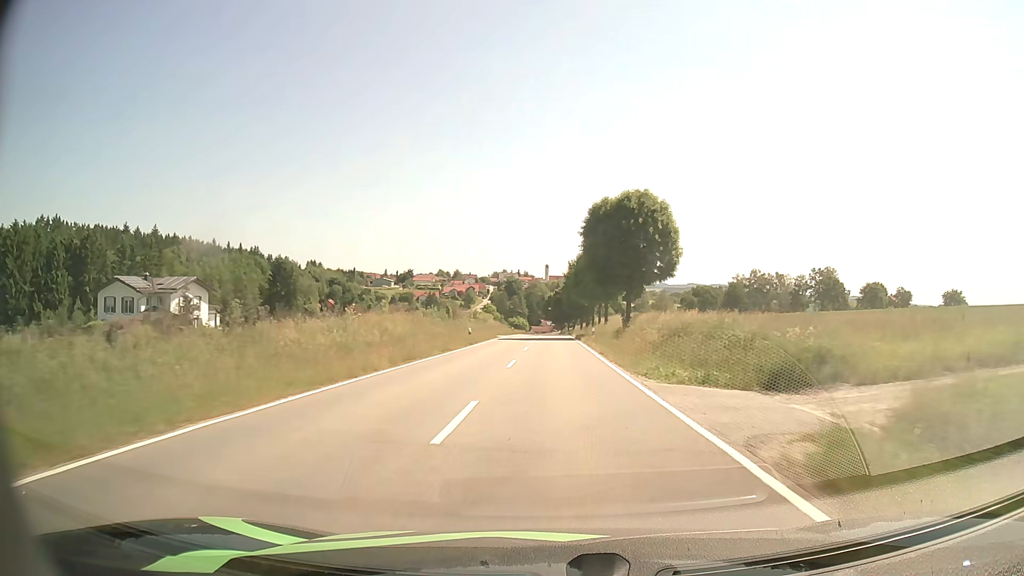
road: tertiary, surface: asphalt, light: Day
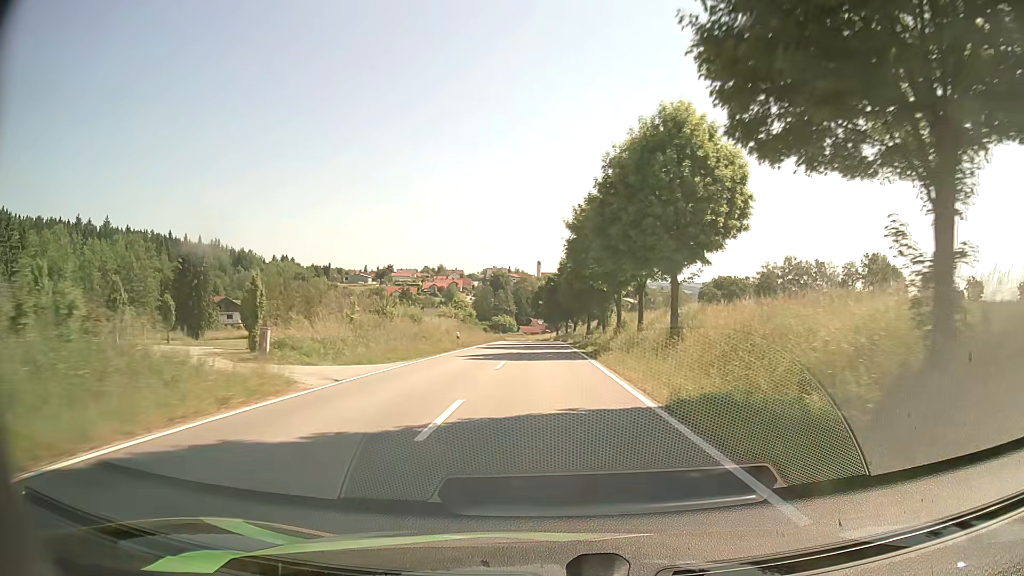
(+0.4, +48.6) m; +1°
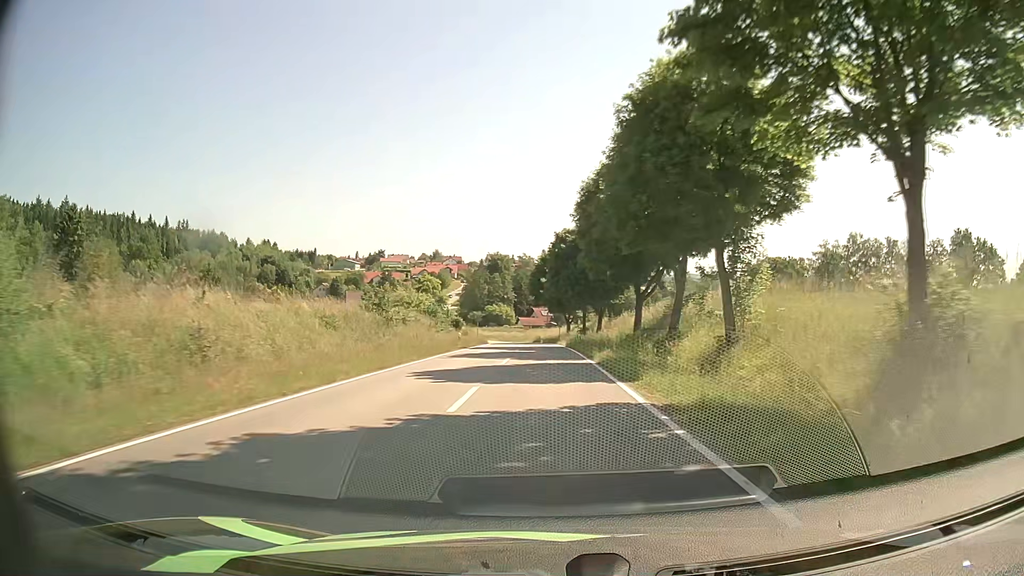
(-0.2, +46.7) m; -1°
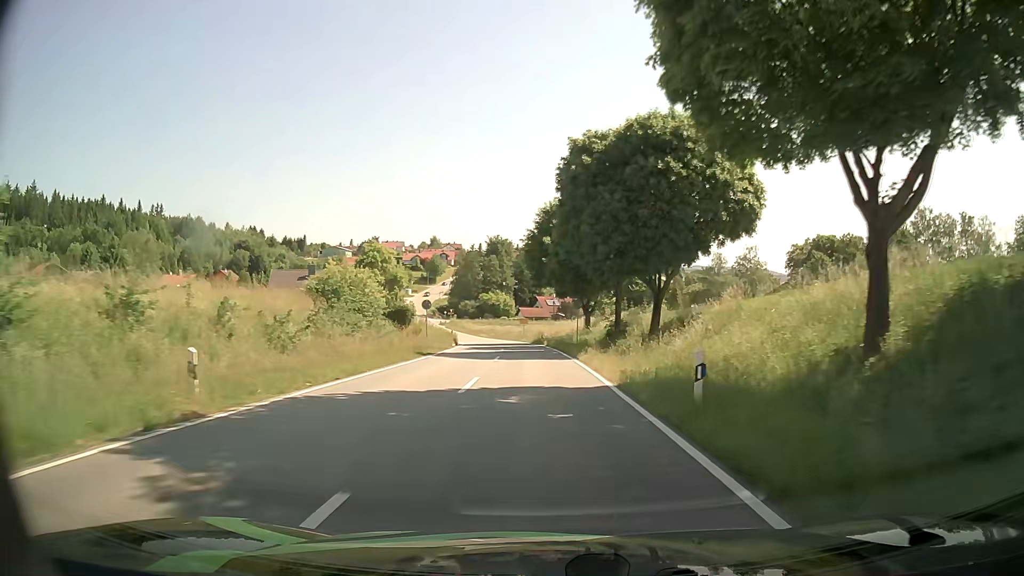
(0.0, +34.2) m; 0°
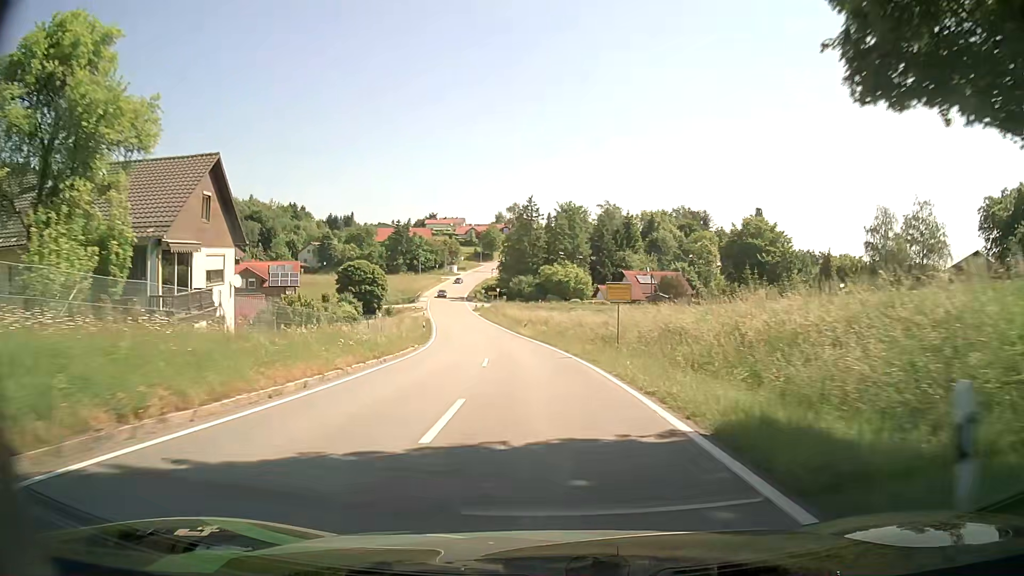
(-2.2, +55.2) m; -6°
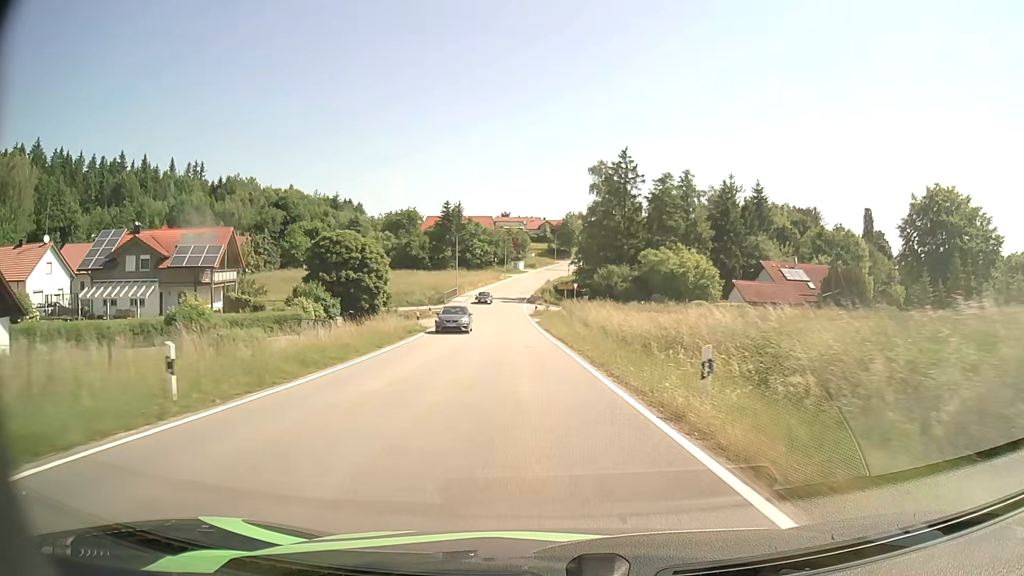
(-2.8, +42.3) m; -7°
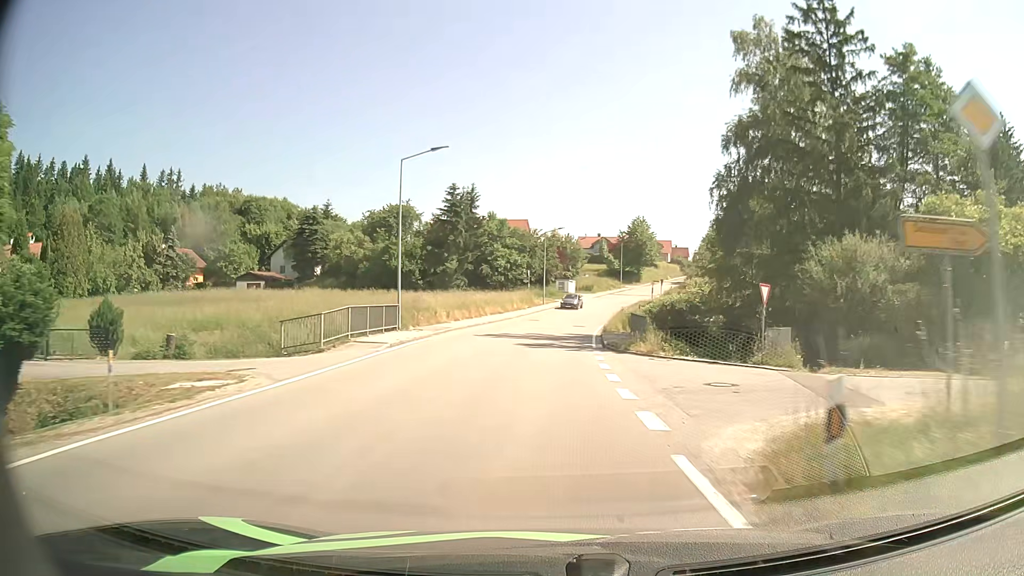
(-2.9, +53.0) m; -4°
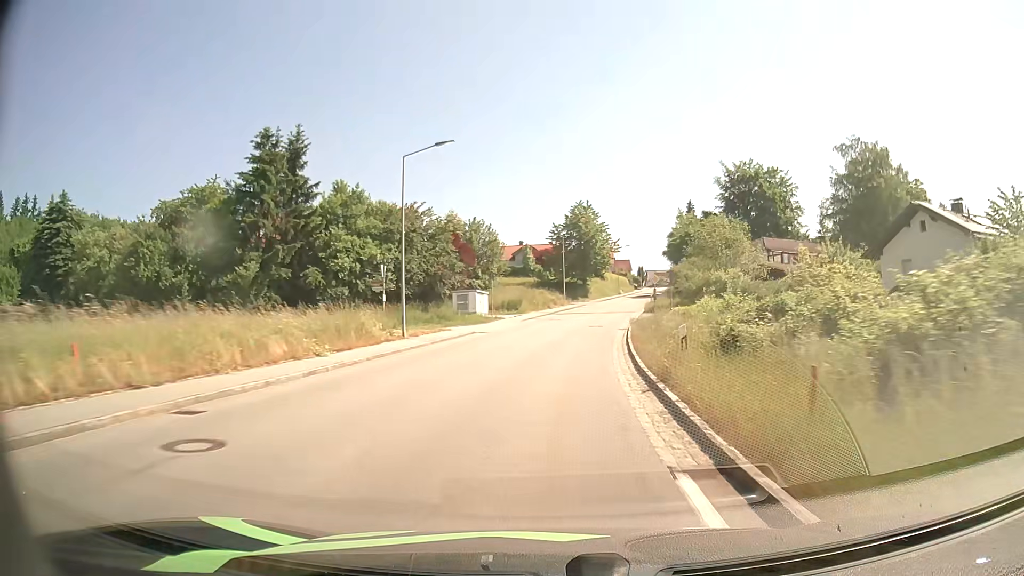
(+1.9, +41.5) m; +7°
(0, +10) (+1, +20) (+2, +30) (+3, +40) (+5, +50) (+7, +60) (+9, +69) (+11, +79) (+14, +89) (+16, +98) m
